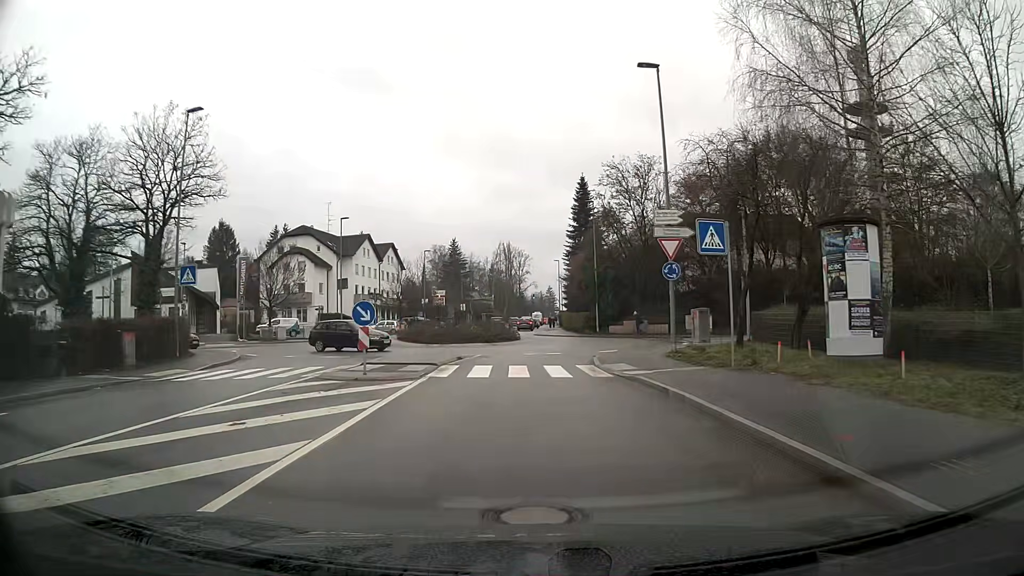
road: tertiary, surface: asphalt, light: Day
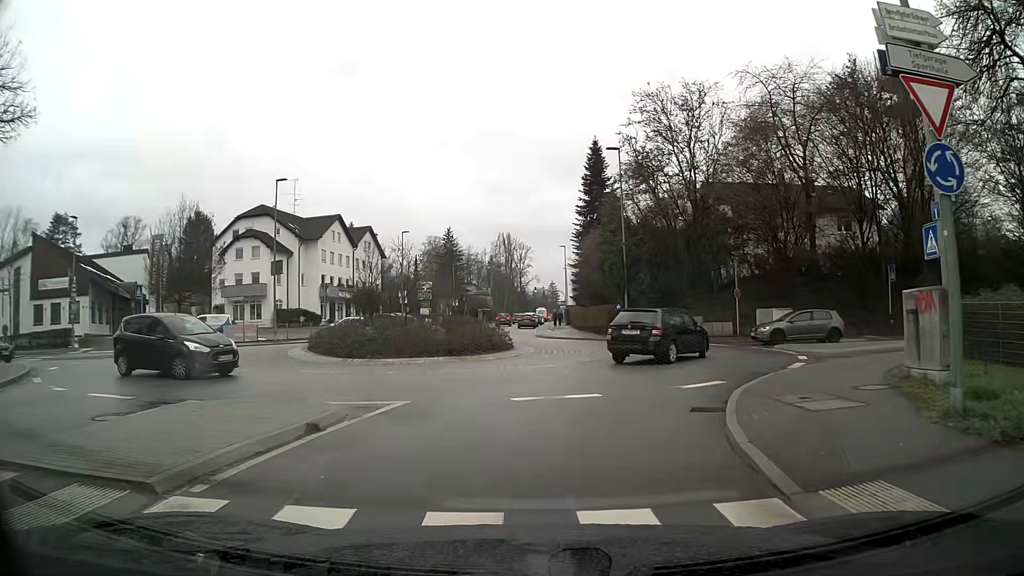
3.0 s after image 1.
(0.0, +15.3) m; 0°
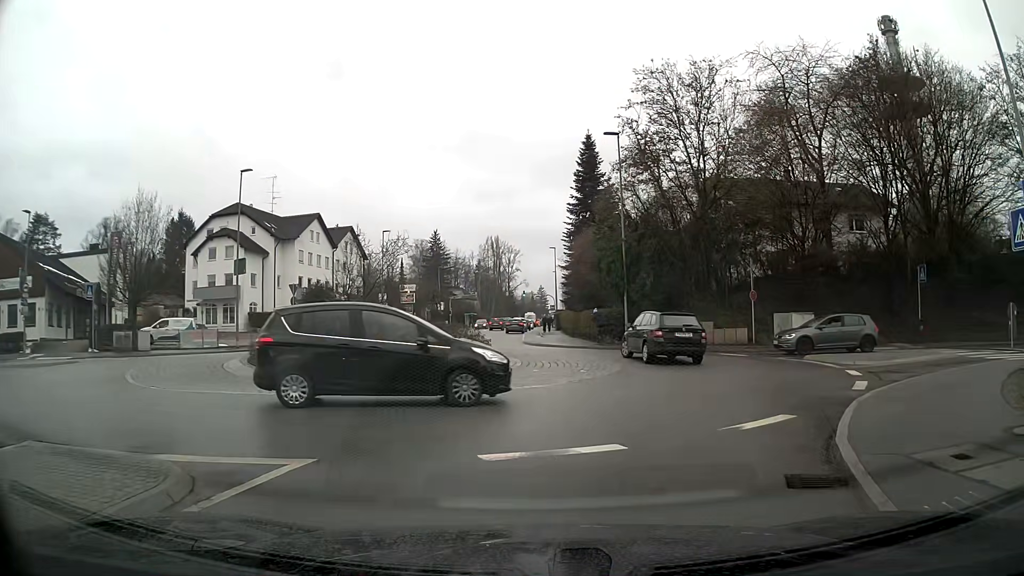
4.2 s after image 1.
(0.0, +4.0) m; +1°
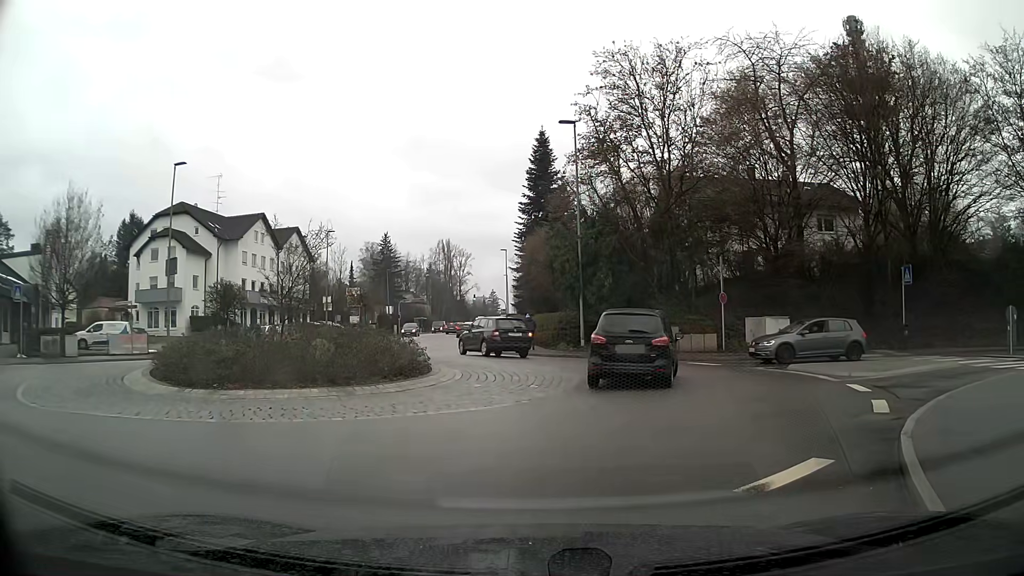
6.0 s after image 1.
(+0.1, +2.5) m; +3°
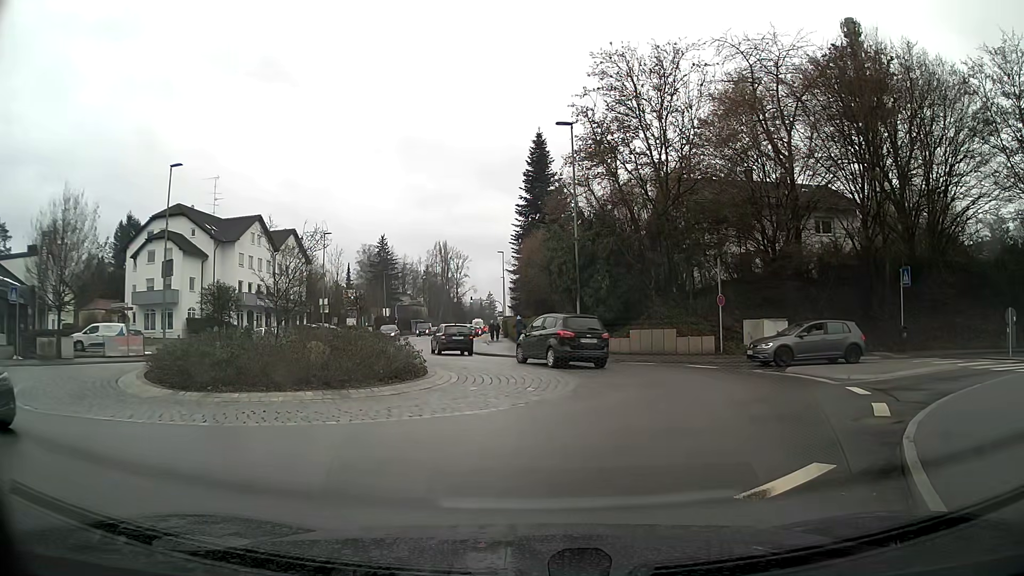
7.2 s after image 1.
(0.0, +0.2) m; 0°
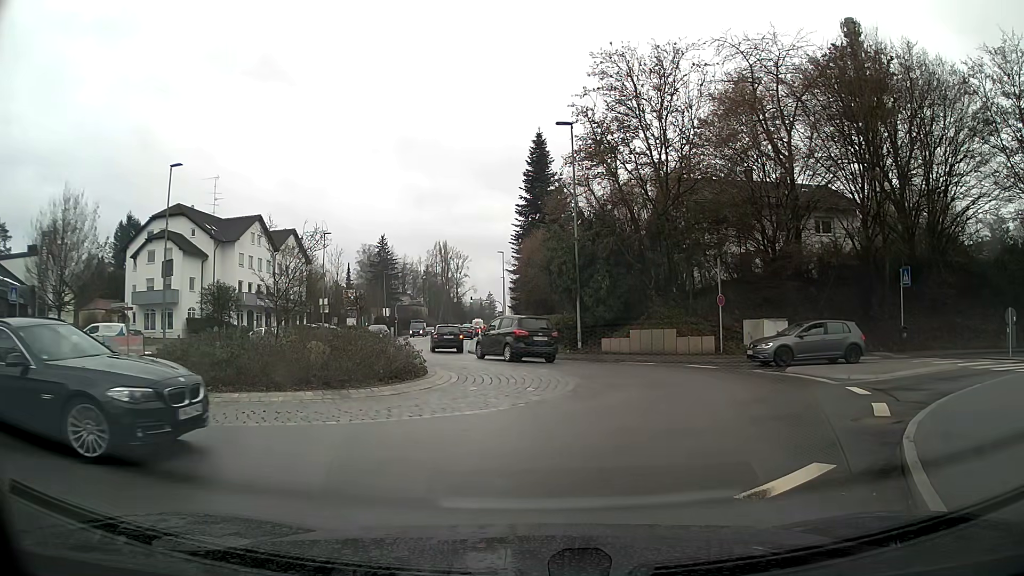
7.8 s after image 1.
(0.0, 0.0) m; 0°
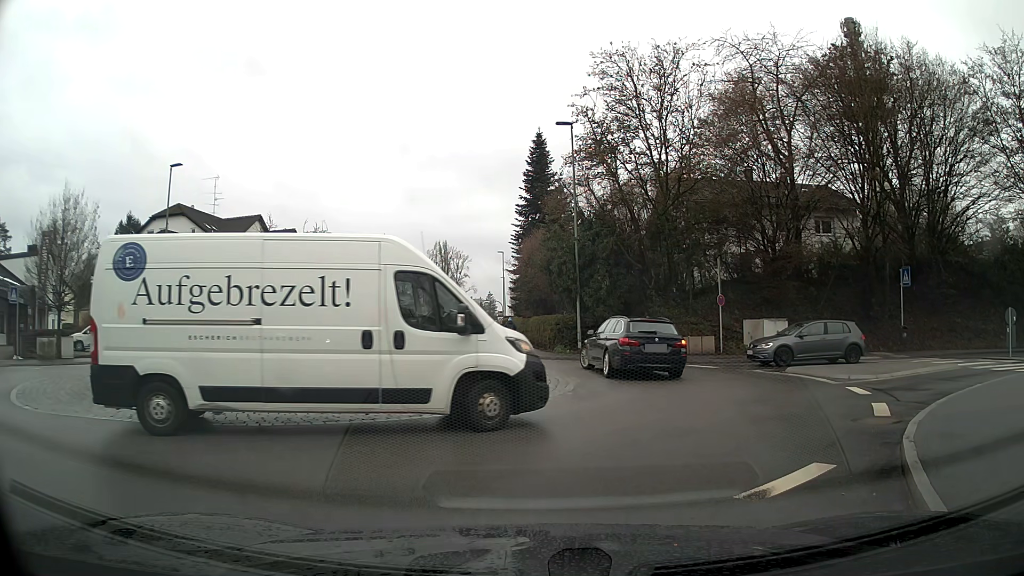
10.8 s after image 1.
(0.0, 0.0) m; 0°
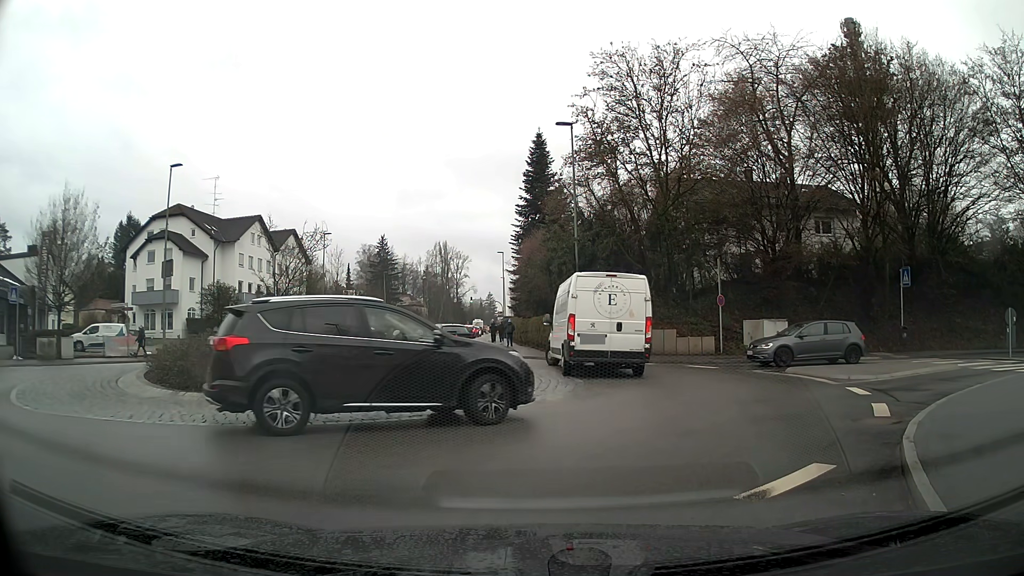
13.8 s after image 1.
(0.0, 0.0) m; 0°
(+2, +10) (+3, +19) (-2, +28) (-5, +38) (-5, +48) (-6, +58) (-6, +68) (-7, +78) (-7, +88) (-8, +98) m
